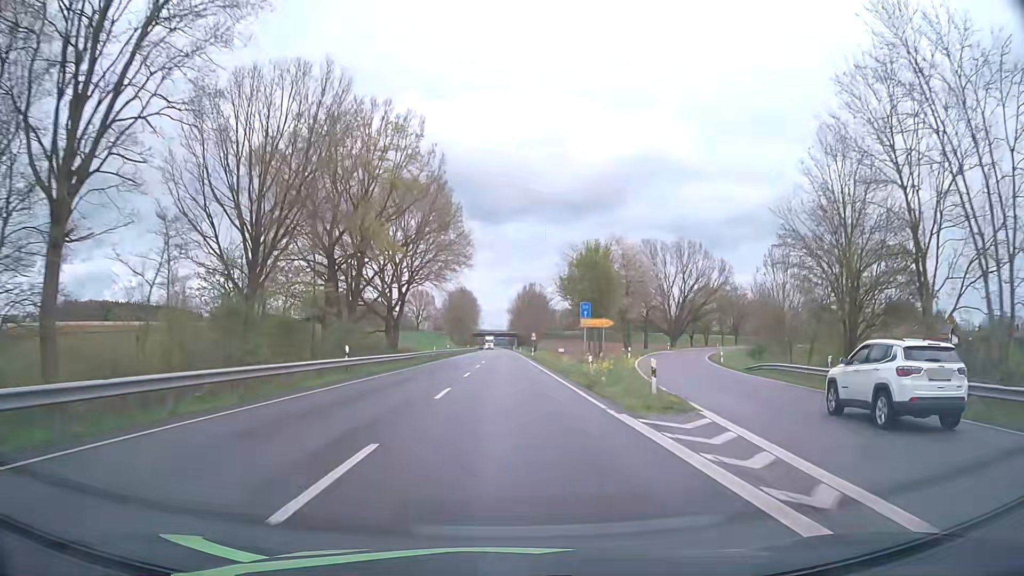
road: primary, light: Day
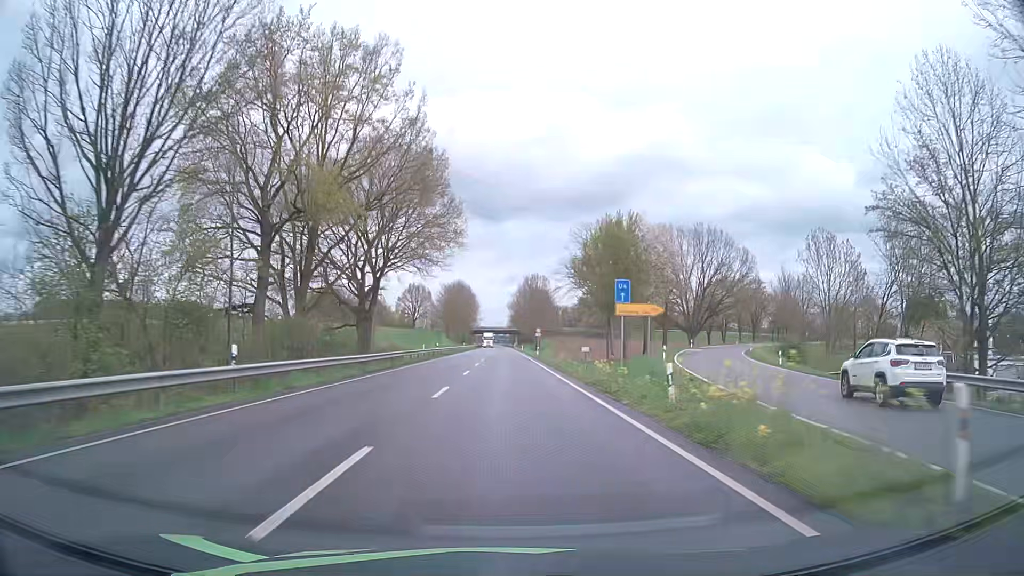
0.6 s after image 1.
(0.0, +12.5) m; +1°
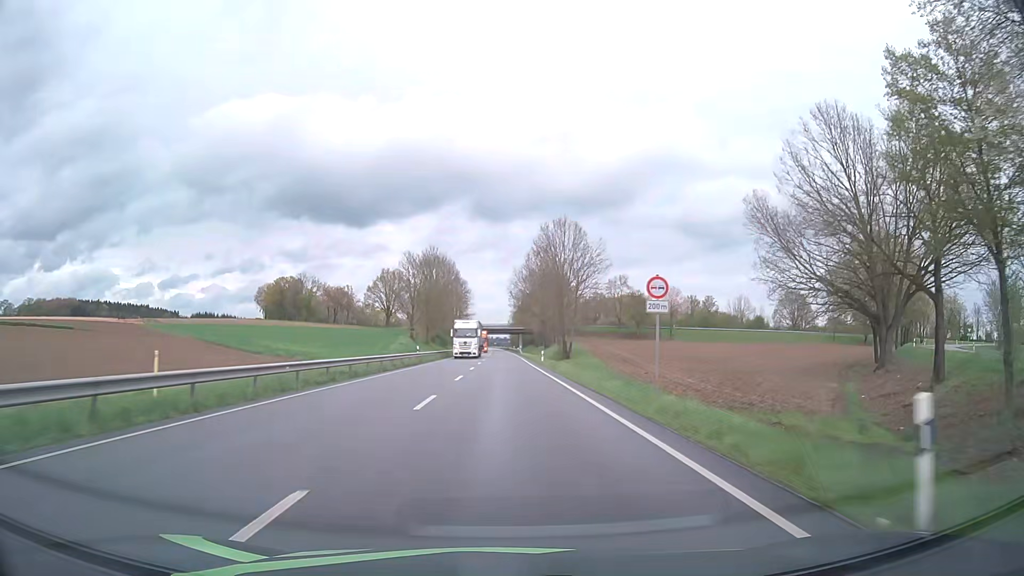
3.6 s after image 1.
(-0.7, +62.7) m; -1°
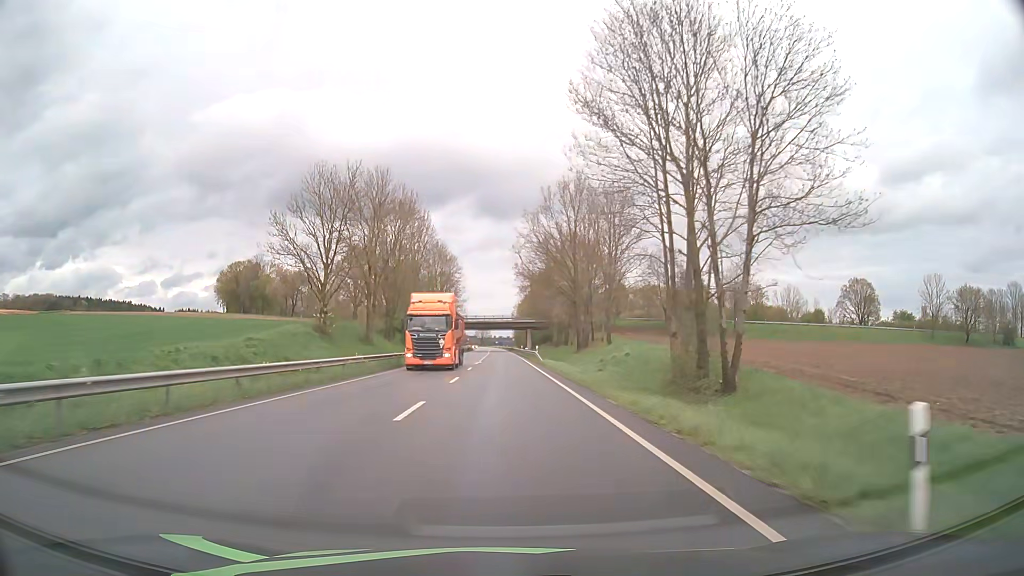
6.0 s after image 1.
(+0.1, +50.2) m; 0°
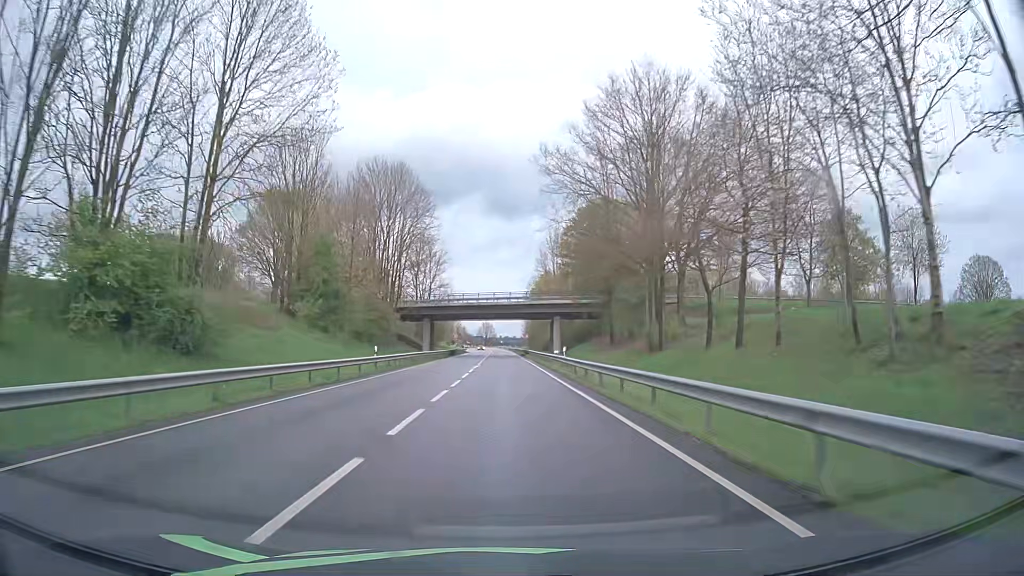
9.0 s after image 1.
(-0.4, +62.6) m; -1°
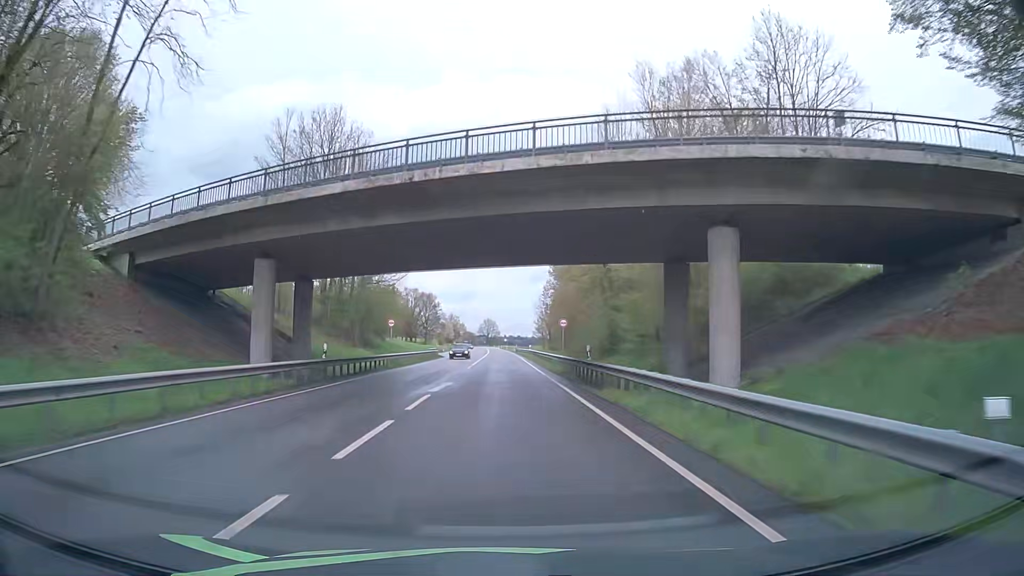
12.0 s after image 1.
(-0.1, +62.5) m; 0°
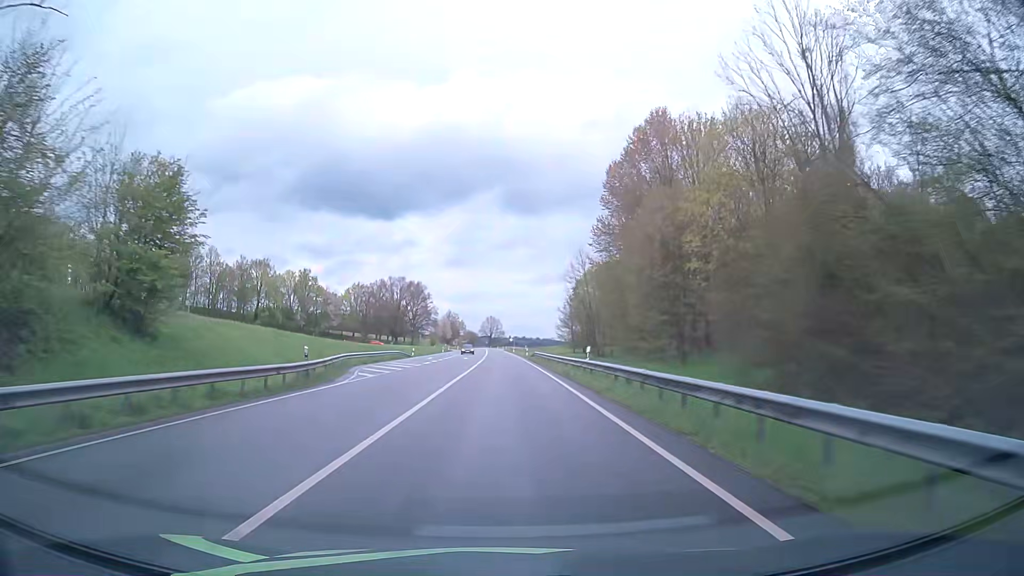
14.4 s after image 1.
(-0.3, +49.9) m; 0°
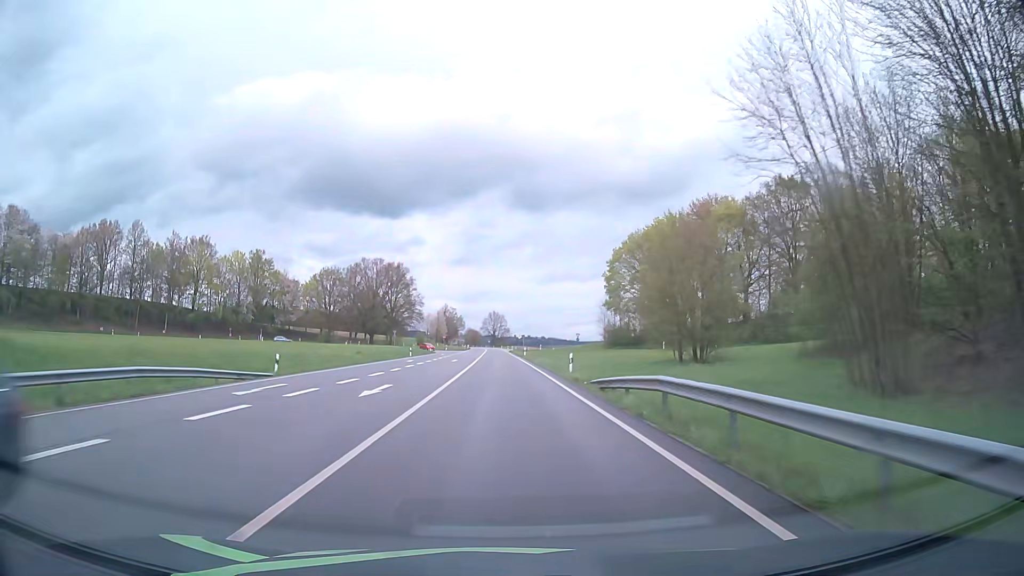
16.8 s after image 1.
(-0.4, +50.0) m; -1°
(0, +10) (0, +20) (0, +30) (0, +40) (0, +50) (0, +60) (-1, +70) (-1, +80) (-1, +90) (-1, +100) m
